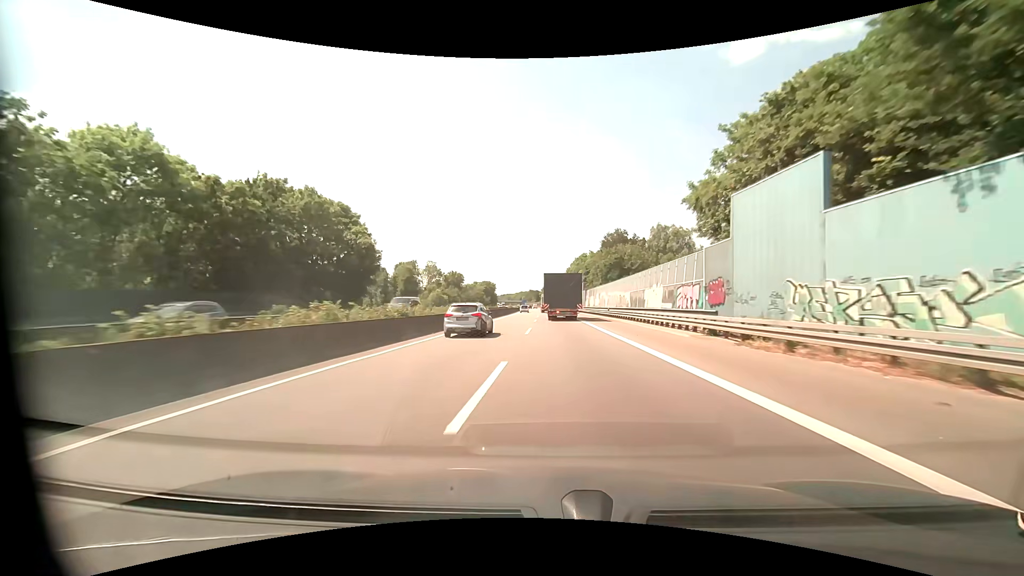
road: motorway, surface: asphalt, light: Day
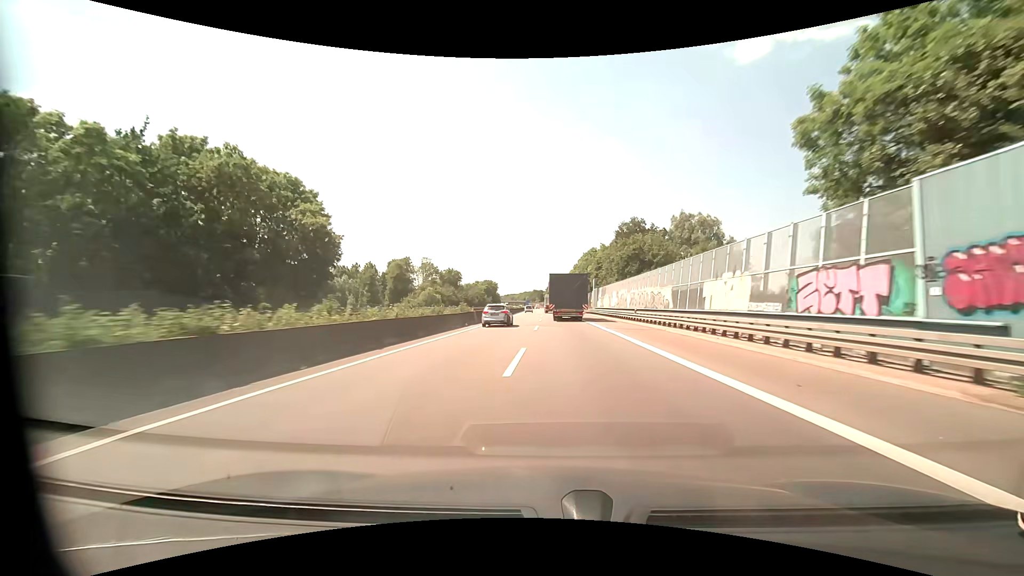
(-0.1, +13.7) m; -1°
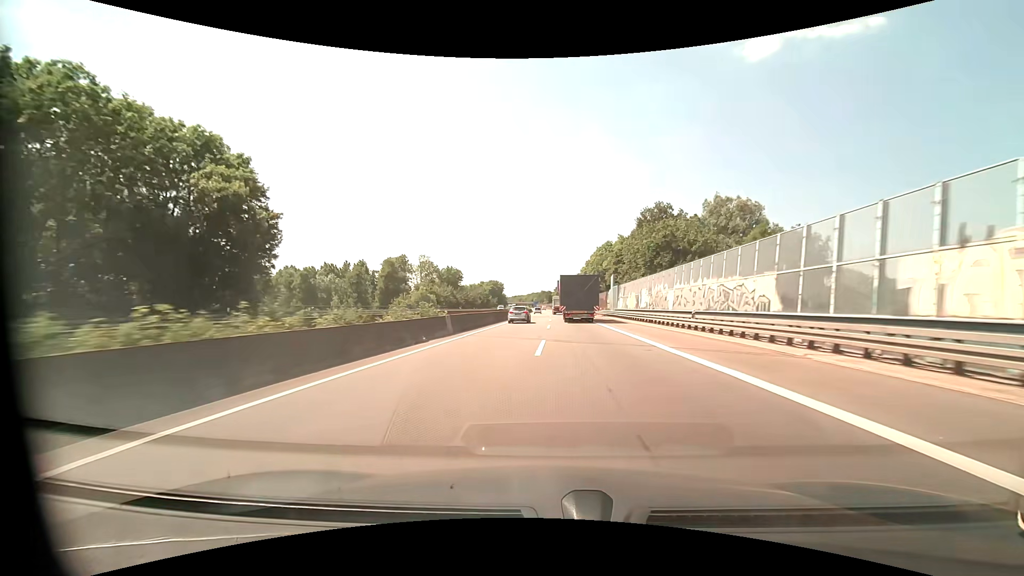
(-0.2, +13.7) m; -1°
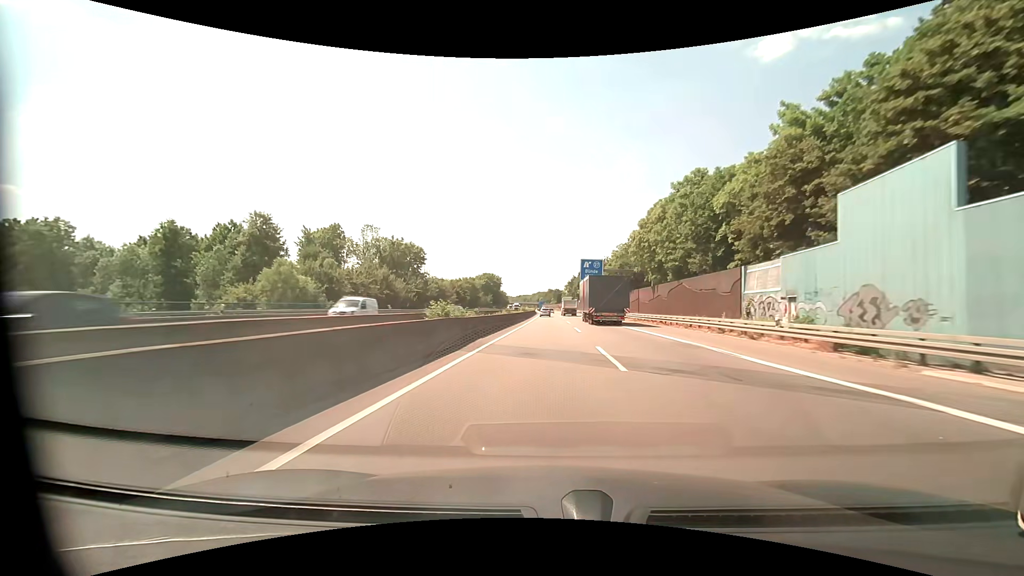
(-0.9, +56.5) m; -1°
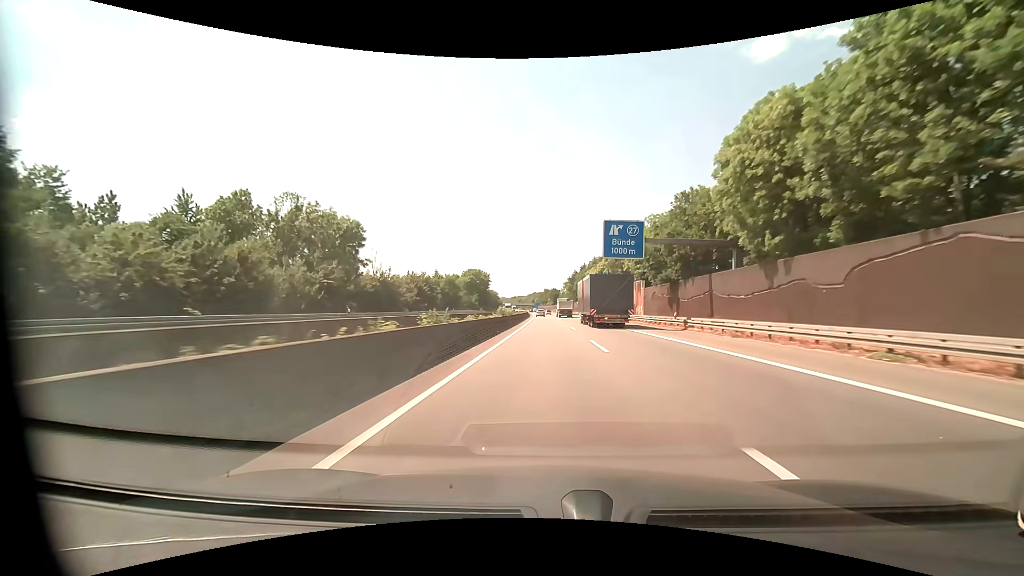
(+0.2, +30.7) m; +1°
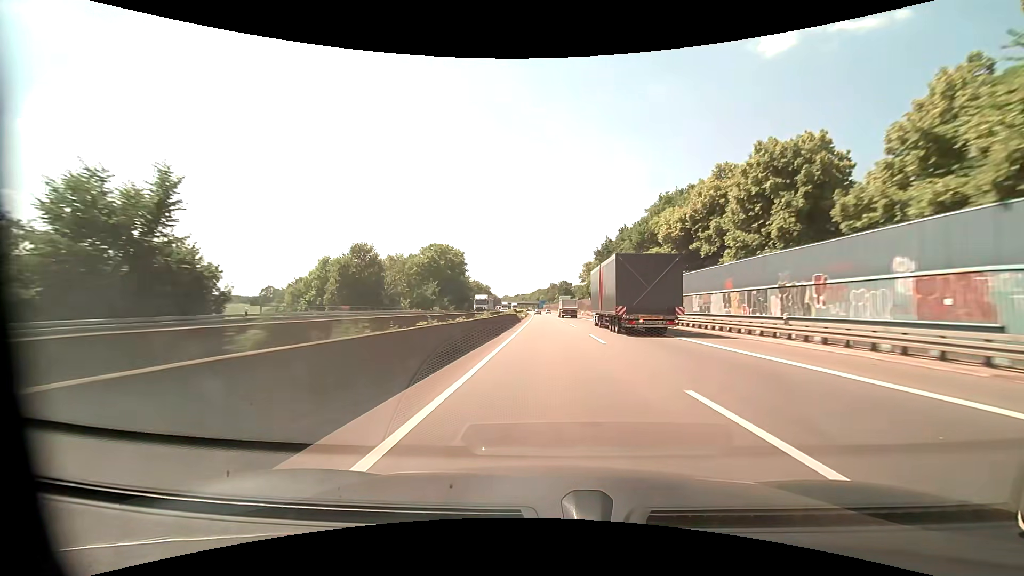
(-0.2, +68.7) m; -1°
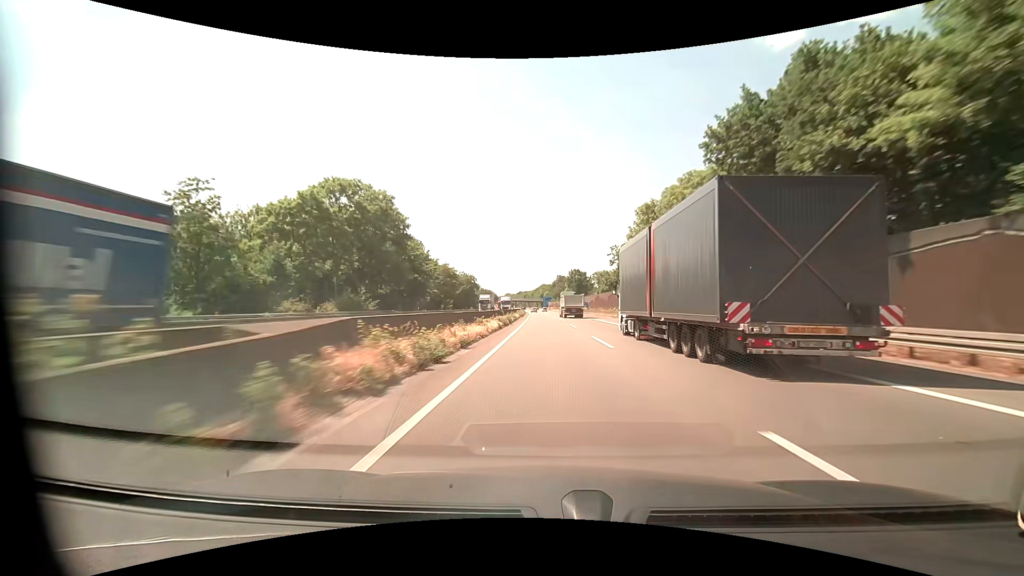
(-0.3, +56.5) m; -1°
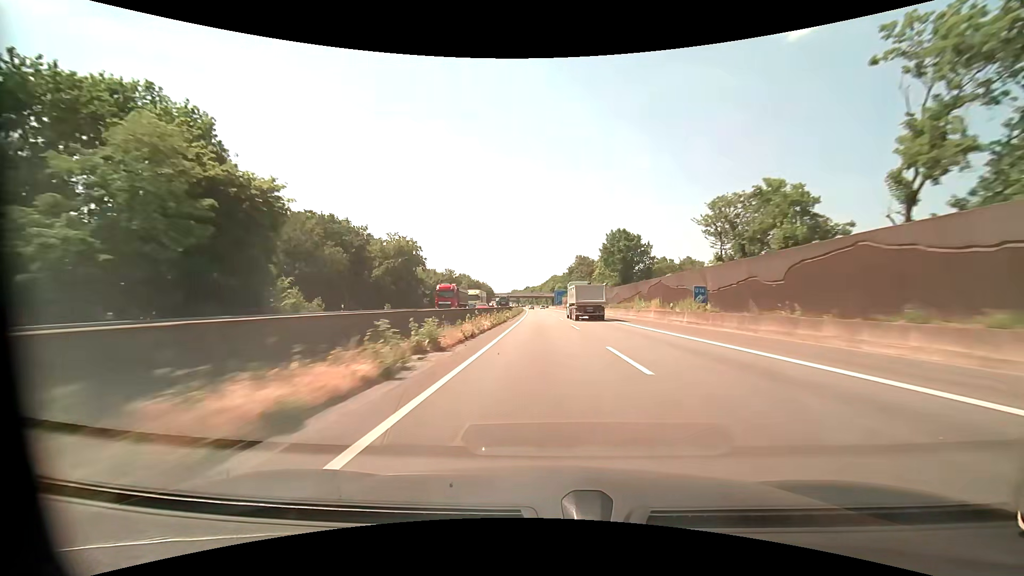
(-0.7, +79.6) m; -1°
(0, +10) (0, +20) (0, +30) (0, +40) (-1, +50) (-1, +60) (-1, +70) (-1, +80) (-2, +90) (-2, +100) m
